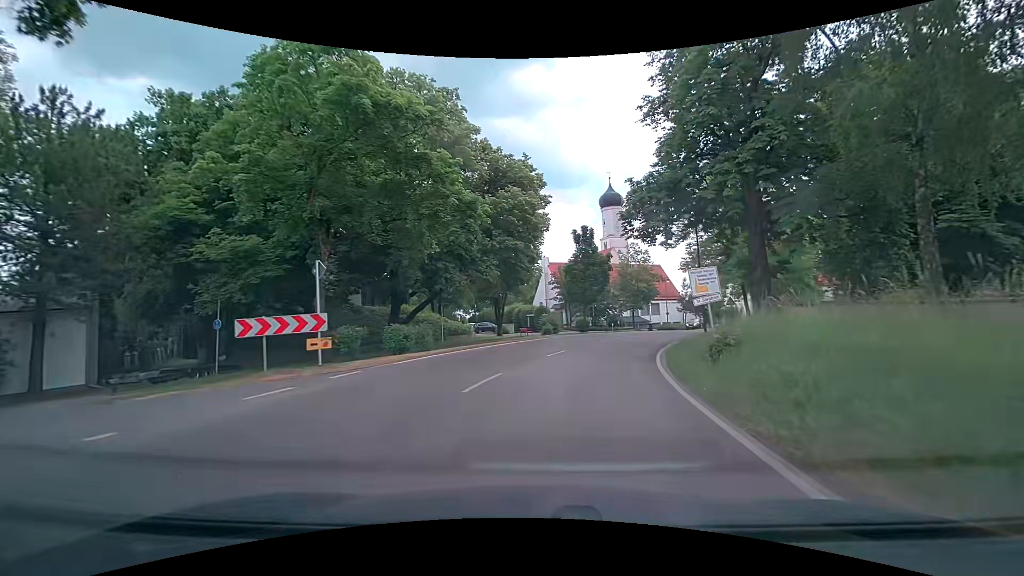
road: tertiary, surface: asphalt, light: Day
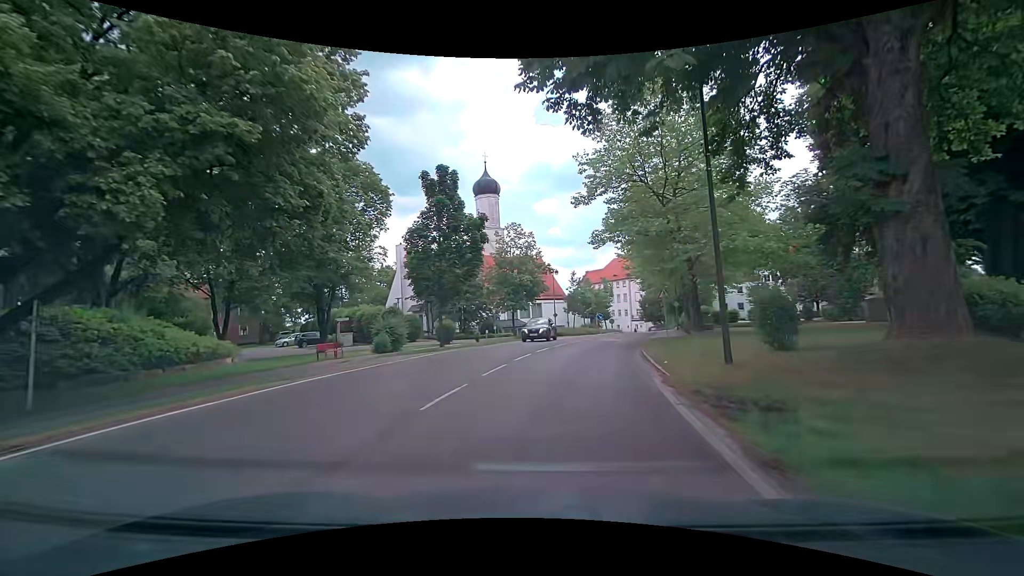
(+2.2, +19.2) m; +13°
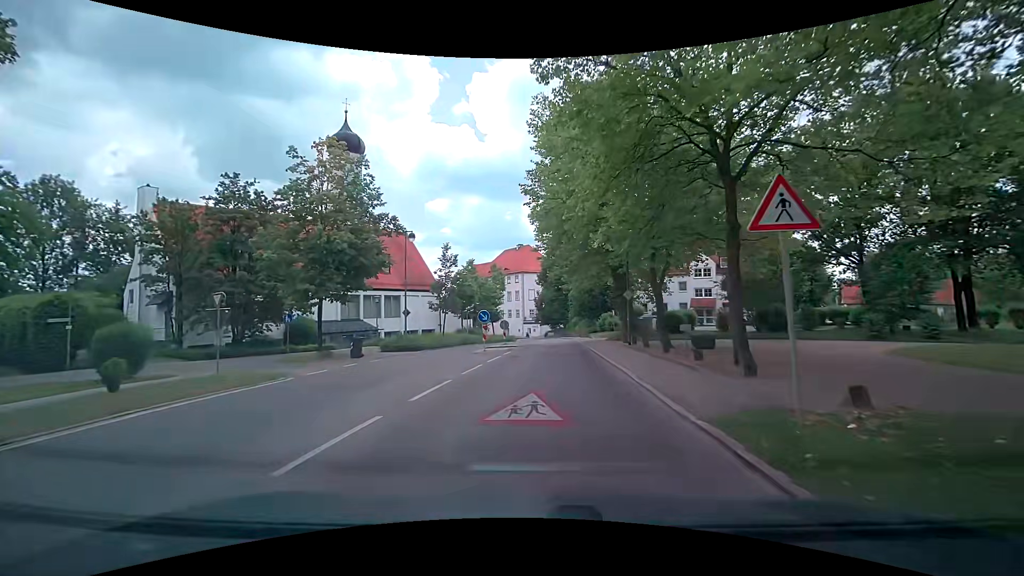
(+3.1, +24.7) m; +12°
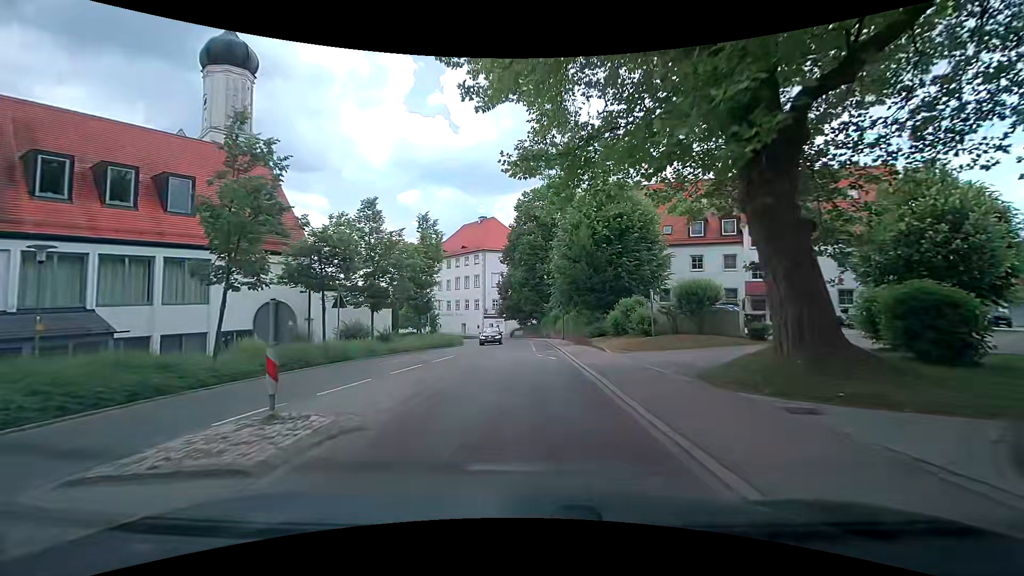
(+1.6, +25.7) m; +5°
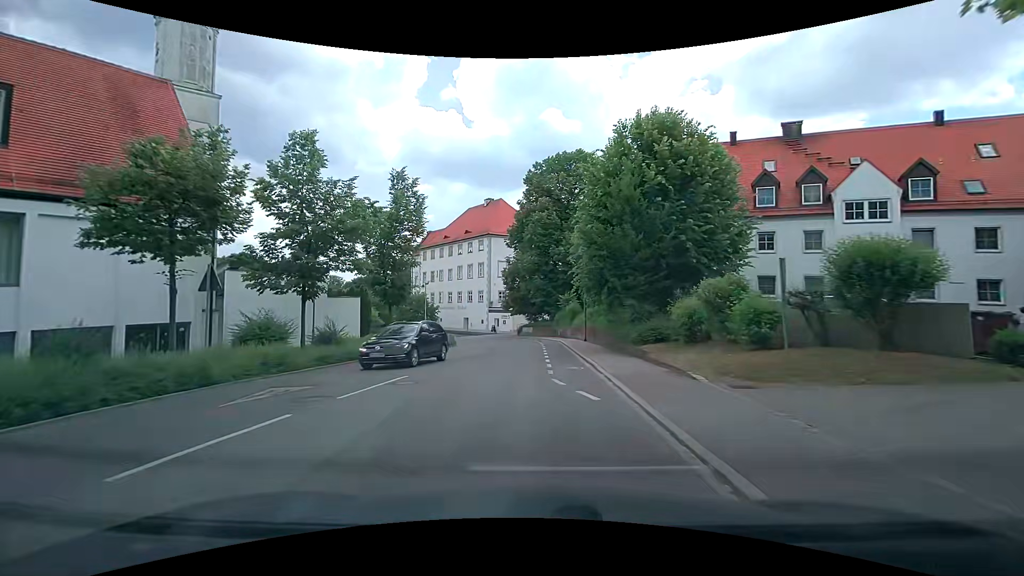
(-0.2, +10.1) m; -2°
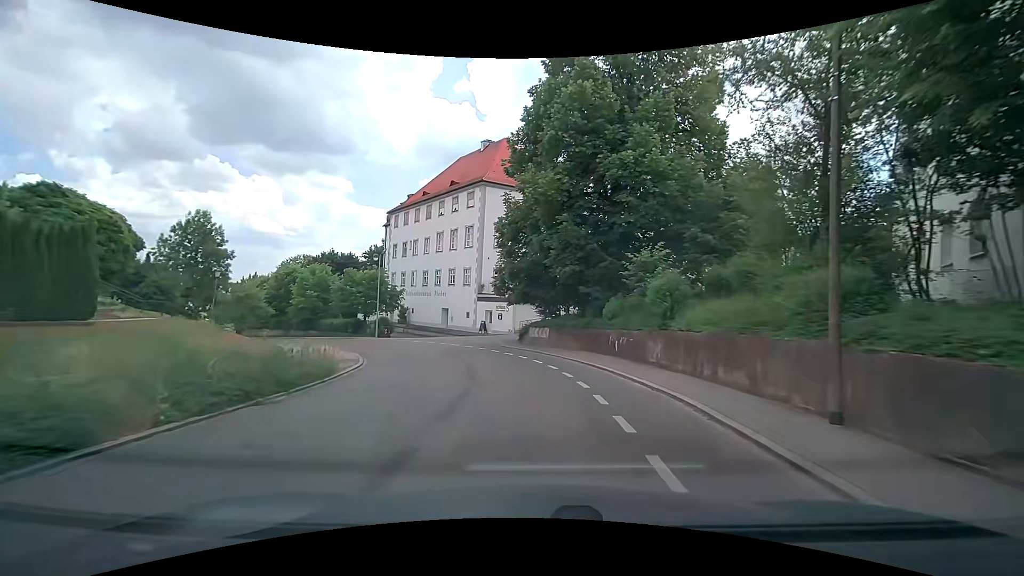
(-0.6, +25.0) m; 0°
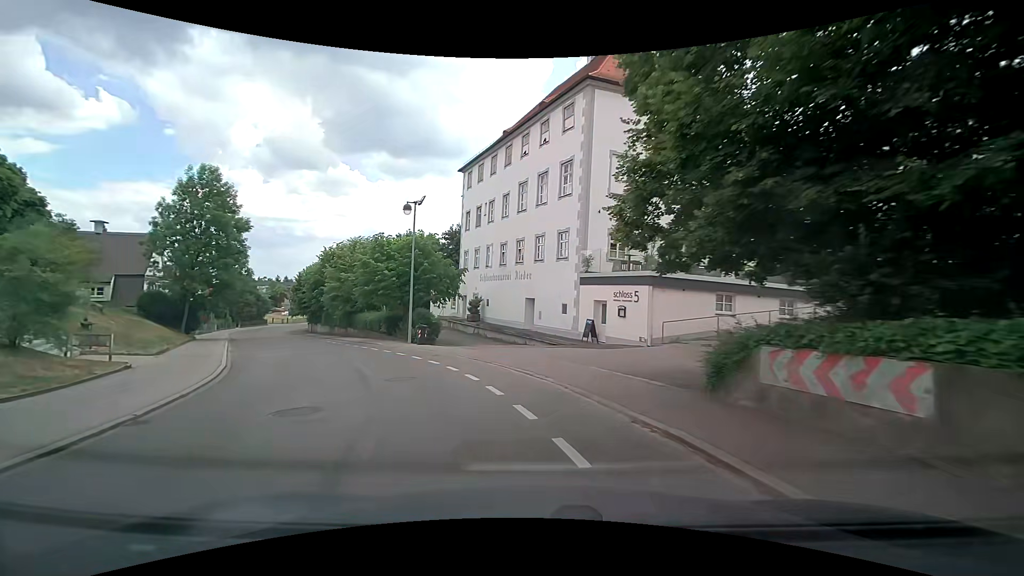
(-1.4, +19.5) m; -13°
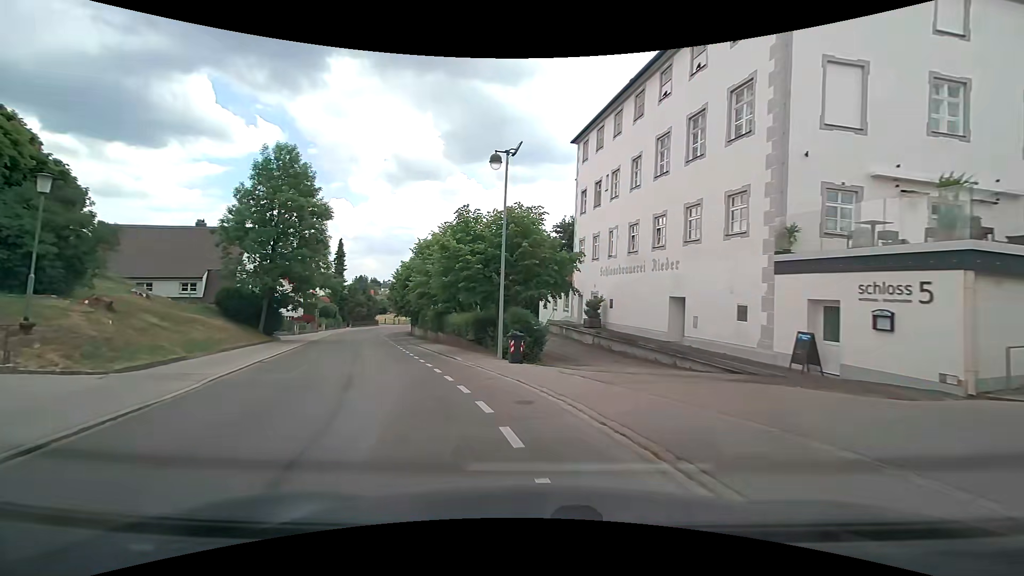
(-1.0, +9.1) m; -12°
(-2, +10) (-5, +19) (-9, +29) (-12, +38) (-15, +47) (-19, +57) (-21, +66) (-23, +76) (-24, +86) (-24, +96) m
